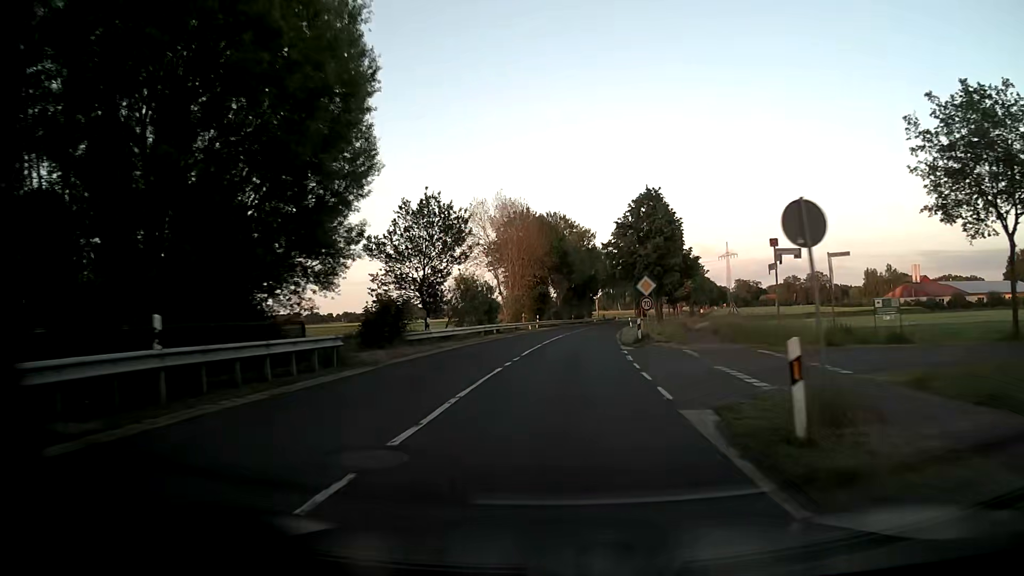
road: secondary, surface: asphalt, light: Day
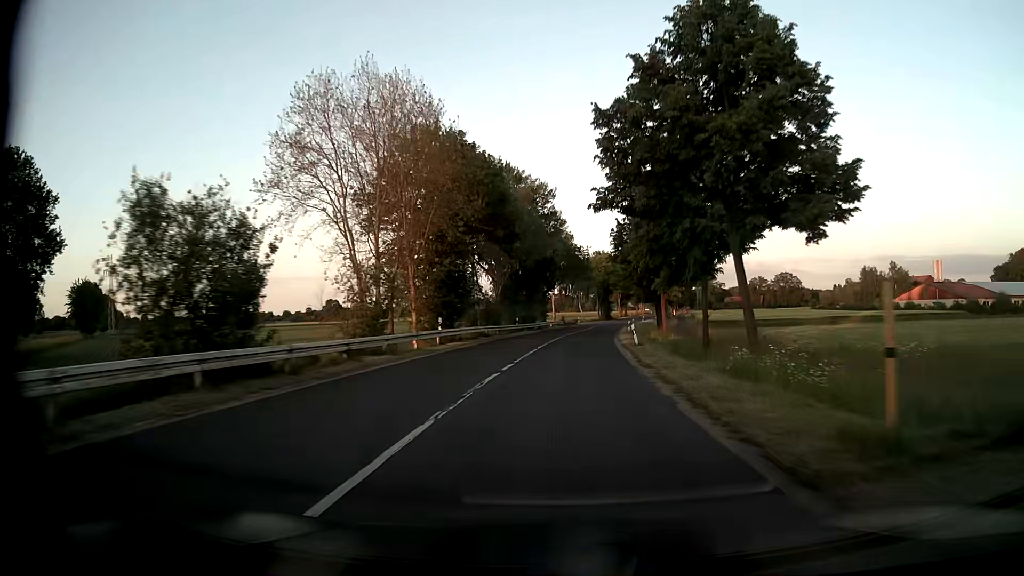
(+1.3, +33.5) m; +4°
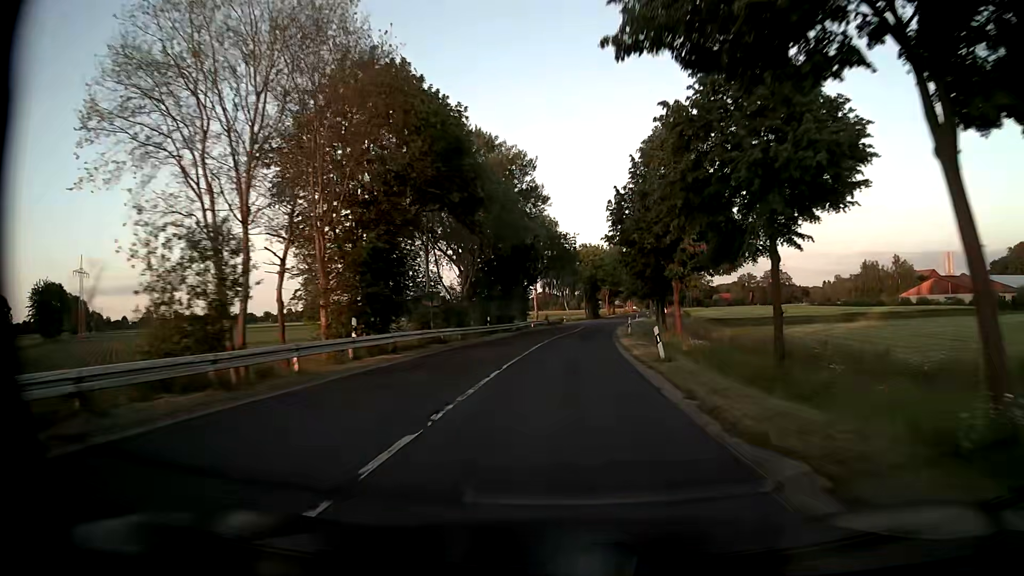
(+0.1, +11.2) m; +1°
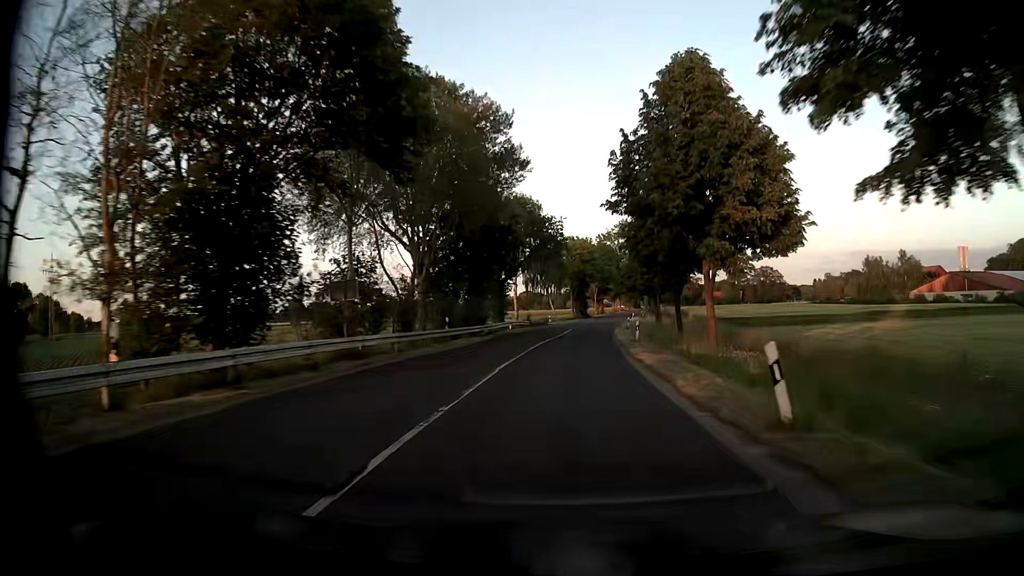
(+0.1, +11.2) m; +2°
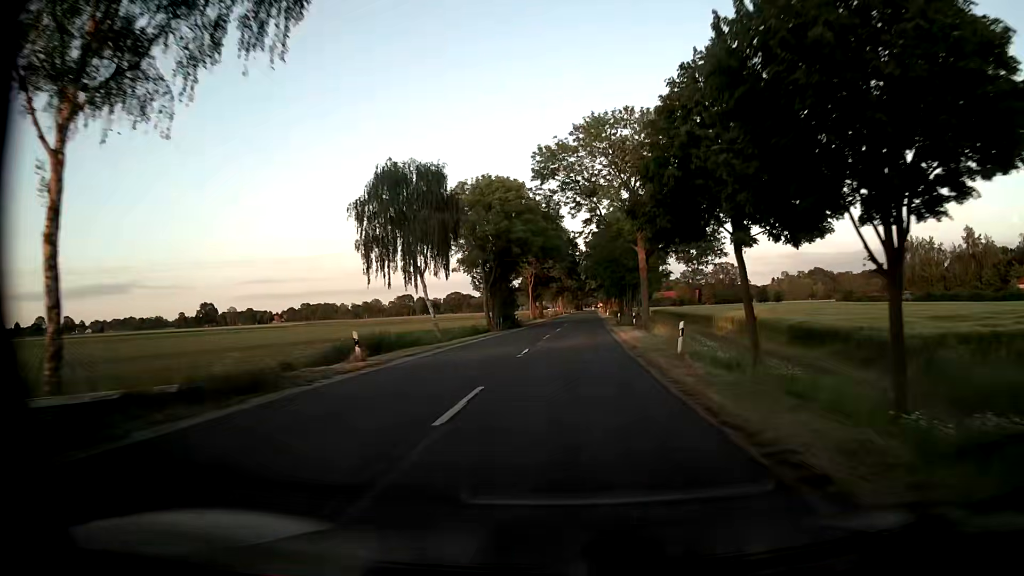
(+2.4, +55.7) m; +5°
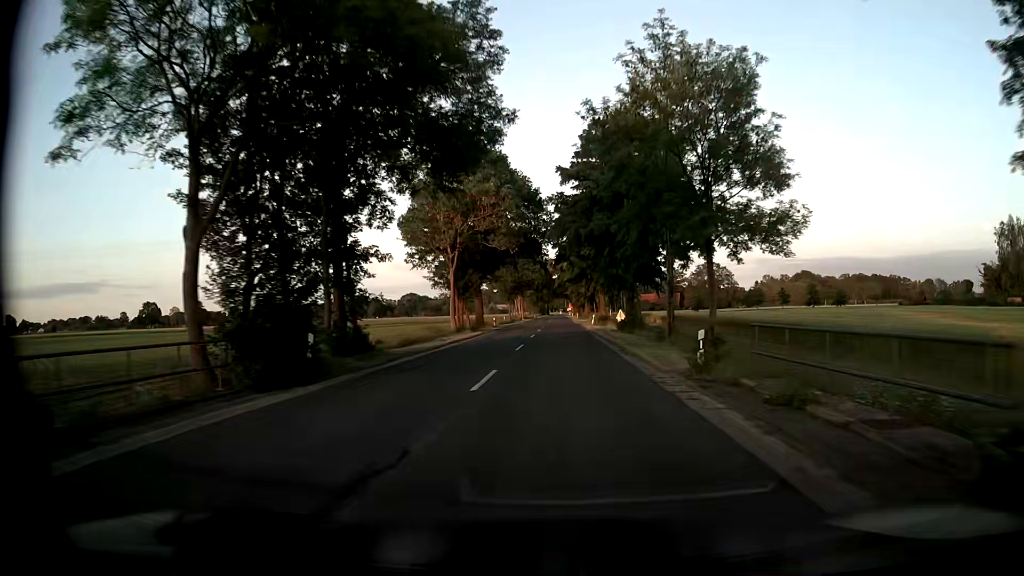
(+1.3, +44.2) m; +3°
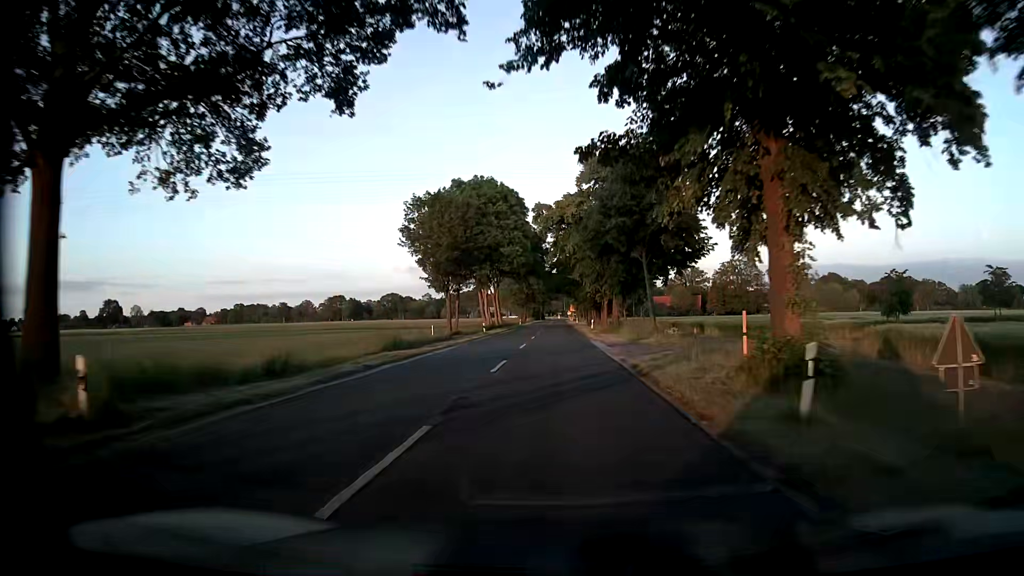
(0.0, +55.4) m; 0°
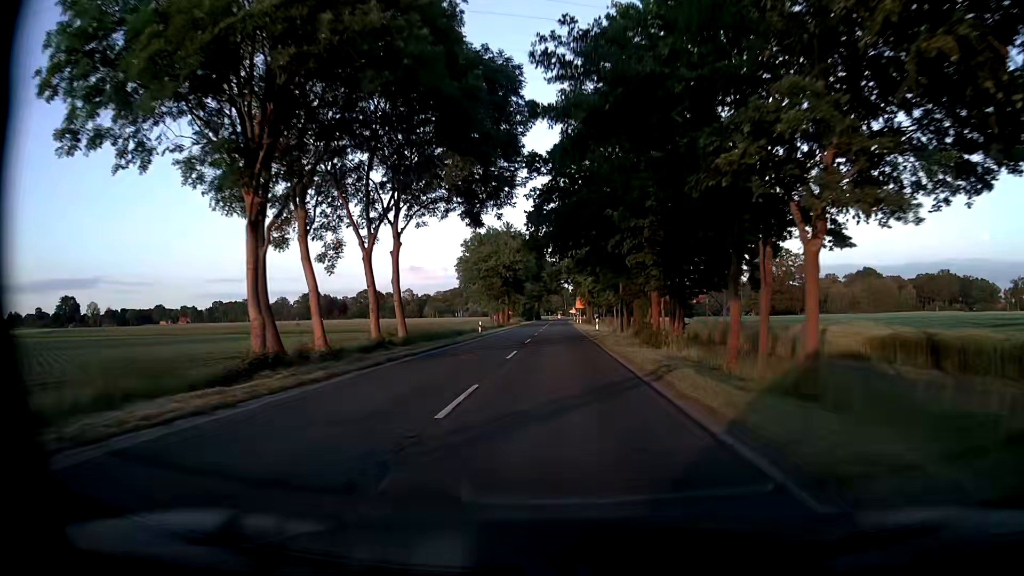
(+0.1, +55.4) m; +1°
(0, +10) (0, +20) (0, +30) (0, +40) (0, +50) (0, +60) (0, +70) (0, +80) (0, +90) (0, +100) m
